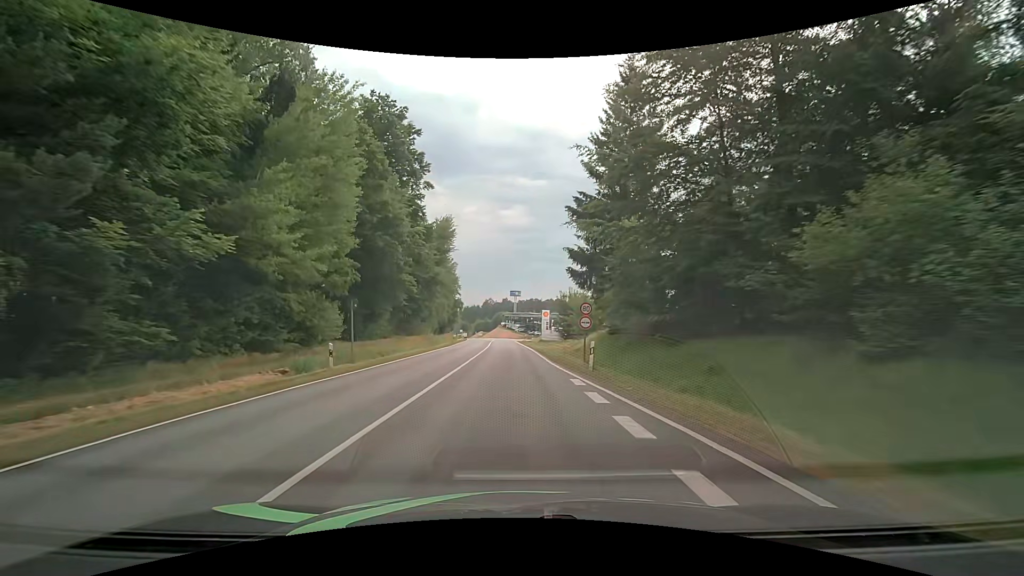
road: secondary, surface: asphalt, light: Day
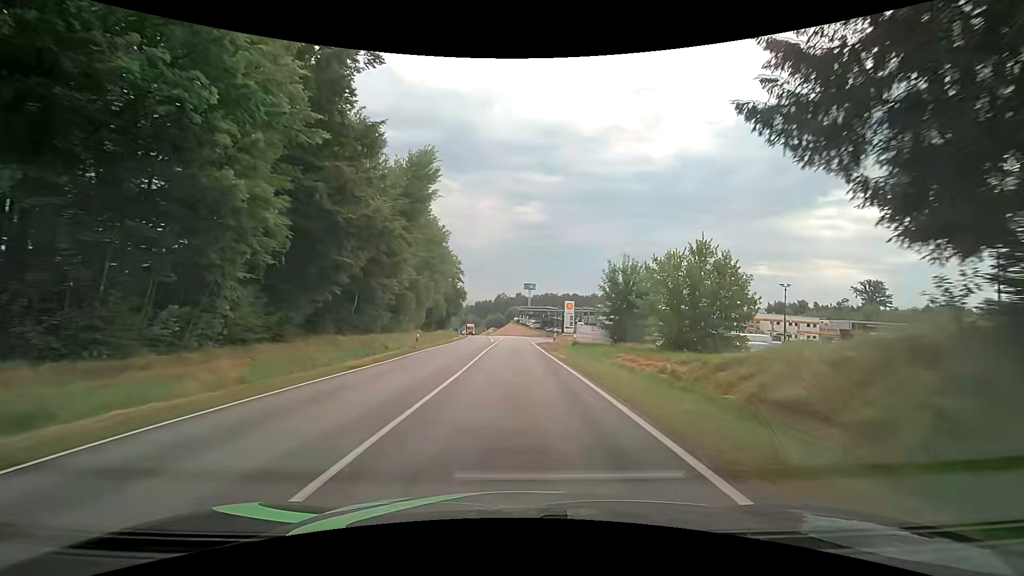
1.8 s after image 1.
(-0.1, +29.6) m; 0°
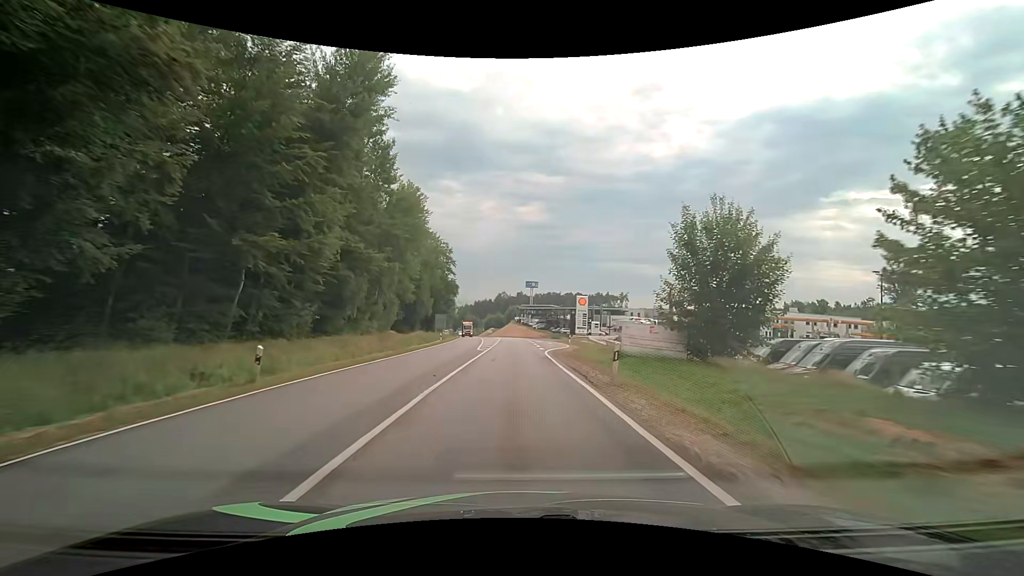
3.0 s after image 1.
(-0.3, +19.9) m; -1°
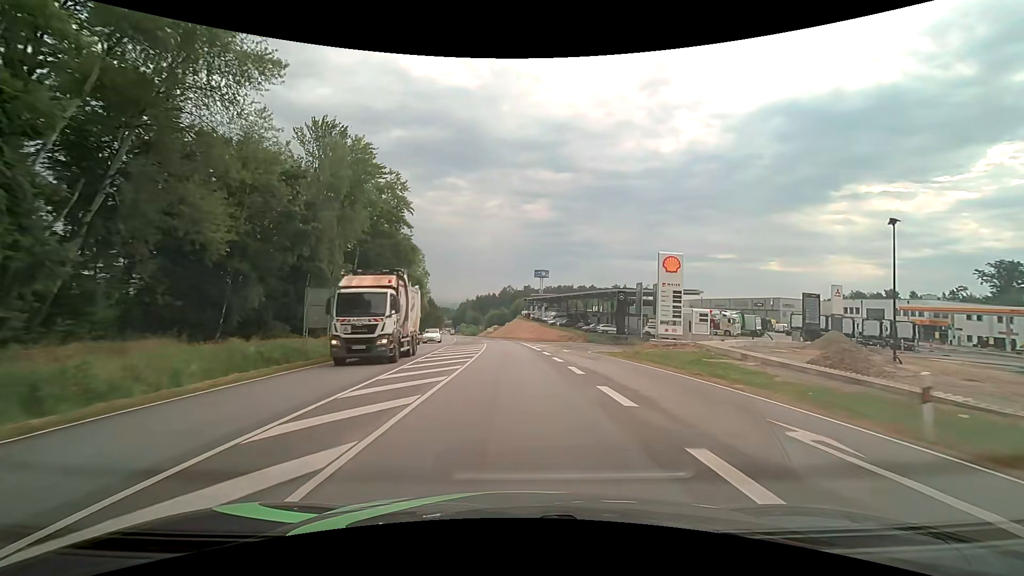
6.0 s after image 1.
(-0.2, +49.8) m; -1°
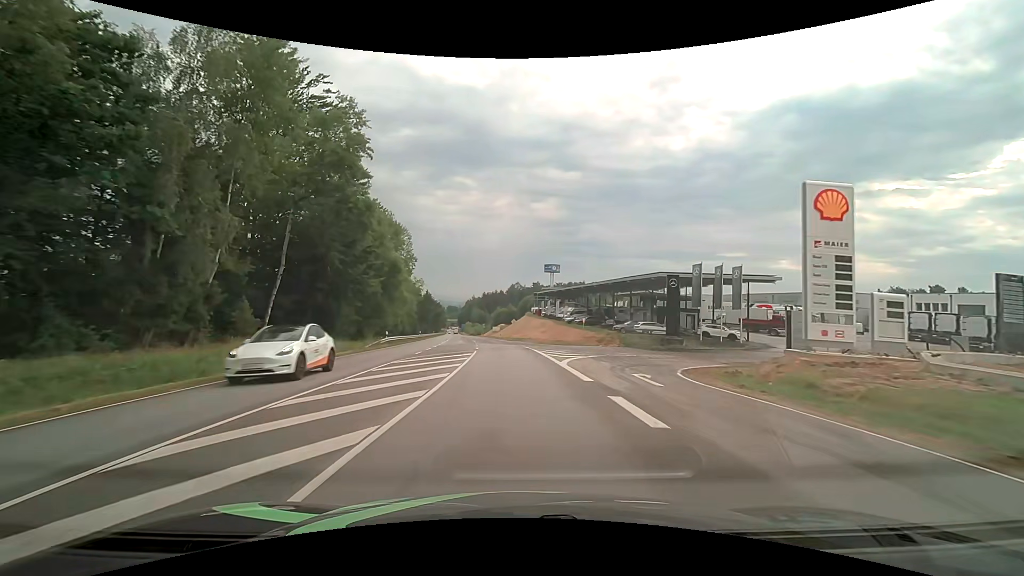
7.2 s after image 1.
(-0.1, +19.8) m; -1°
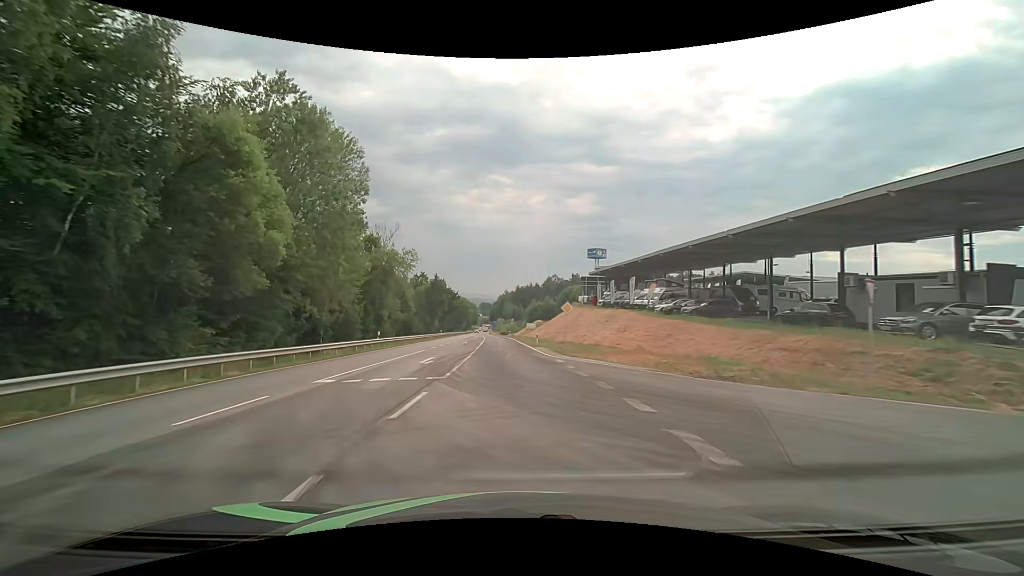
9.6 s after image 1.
(-1.4, +38.9) m; -4°
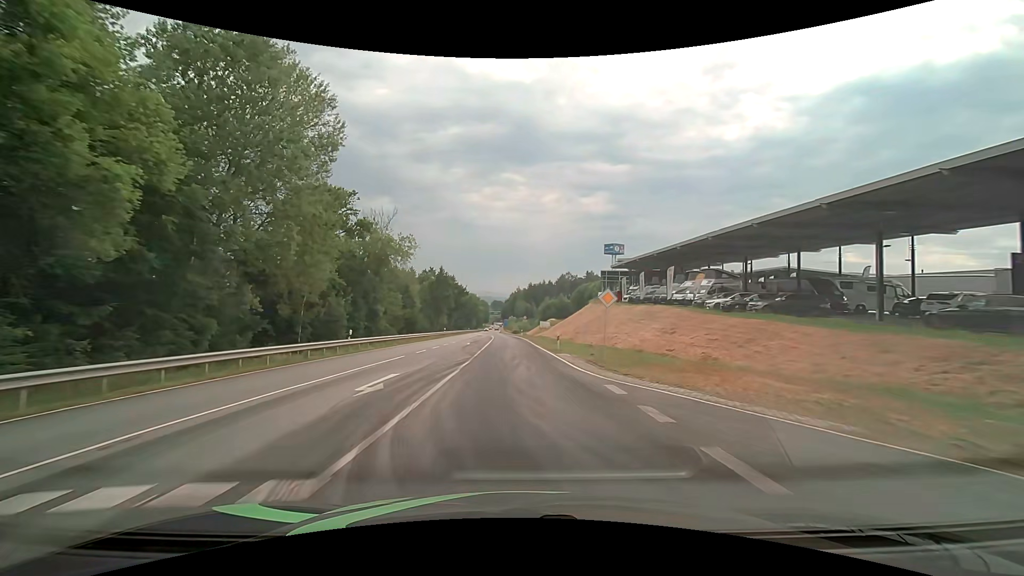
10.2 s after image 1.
(-0.2, +9.6) m; -1°
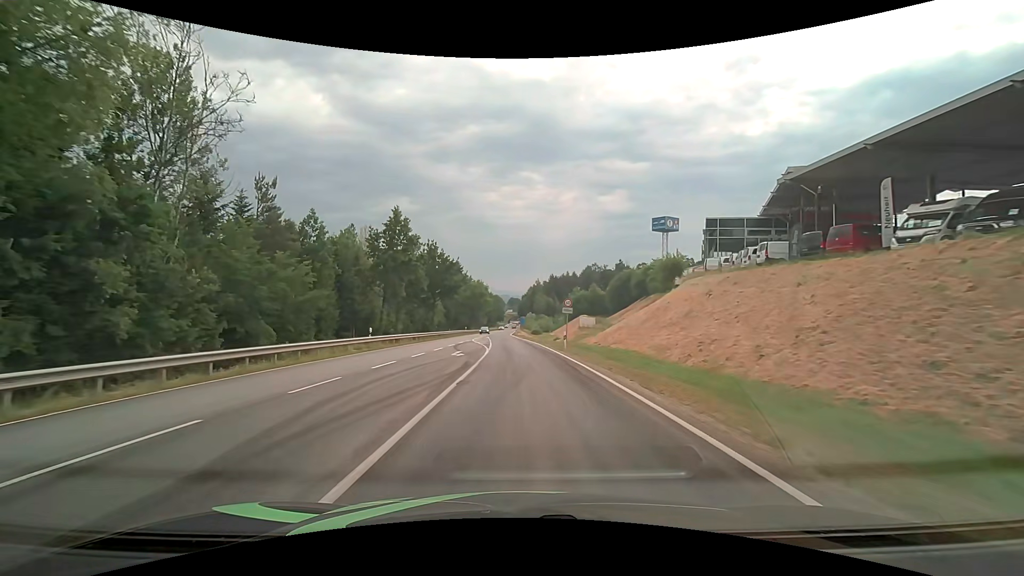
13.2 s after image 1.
(-1.1, +47.4) m; -2°
(0, +10) (0, +20) (0, +30) (-1, +40) (-1, +50) (-1, +60) (-2, +70) (-2, +80) (-2, +90) (-3, +100) m
